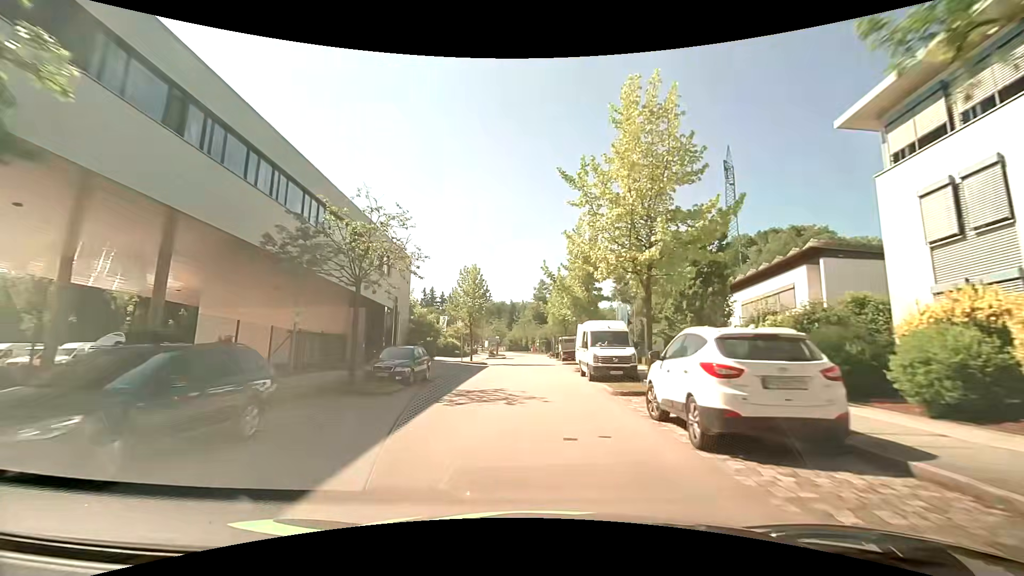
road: residential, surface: asphalt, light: Day
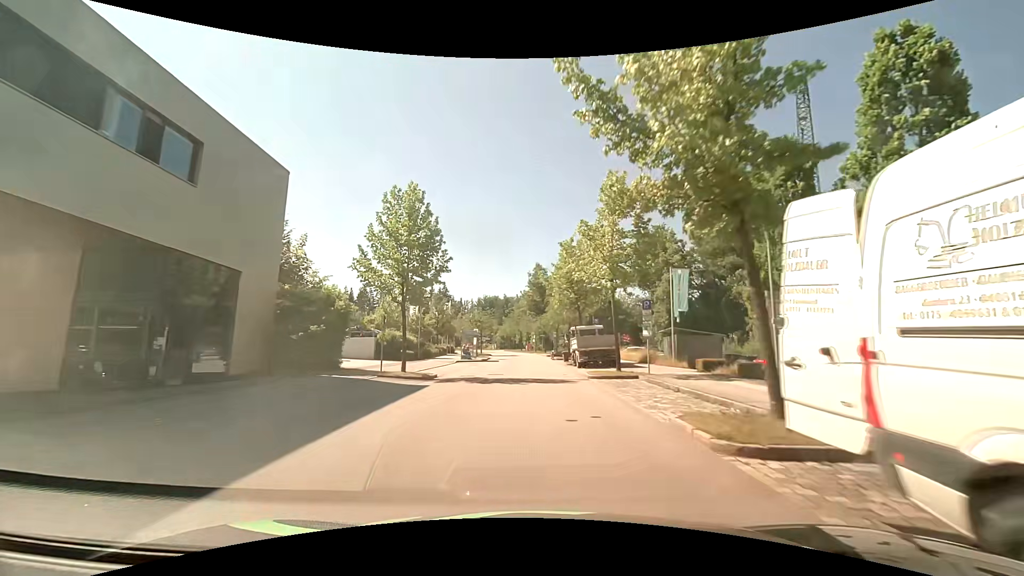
(0.0, +22.3) m; 0°
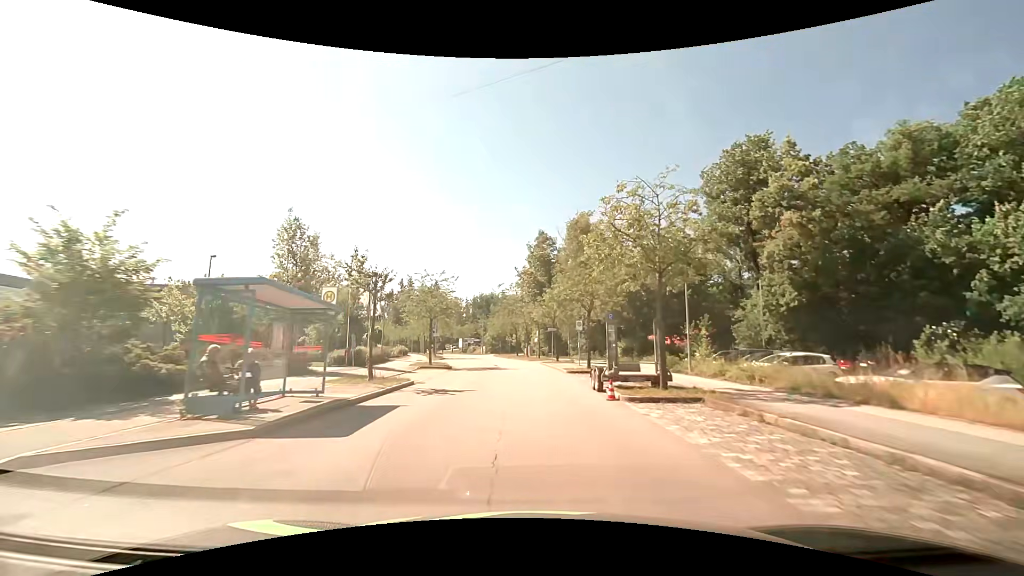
(0.0, +35.7) m; 0°
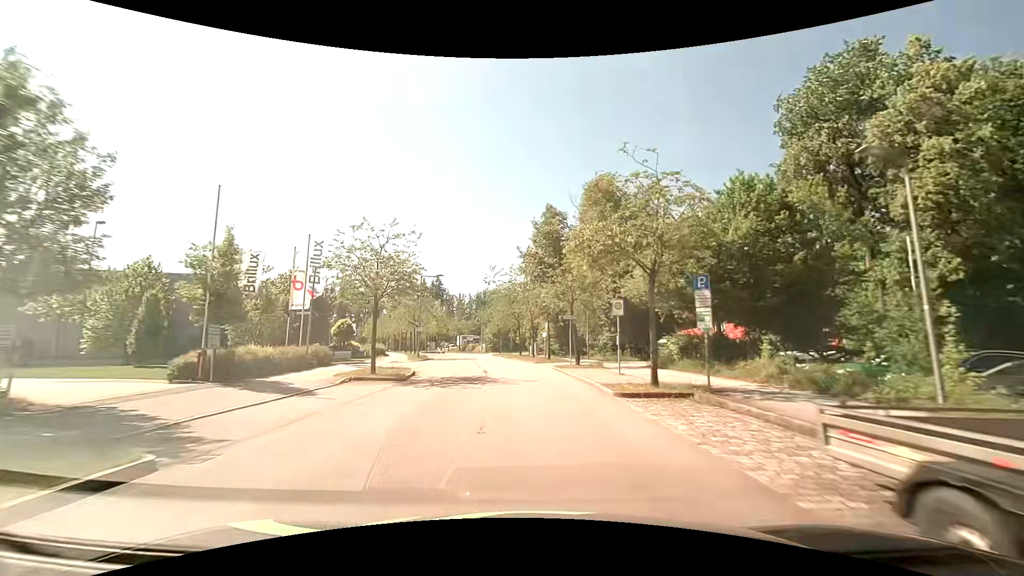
(-0.1, +13.8) m; -1°
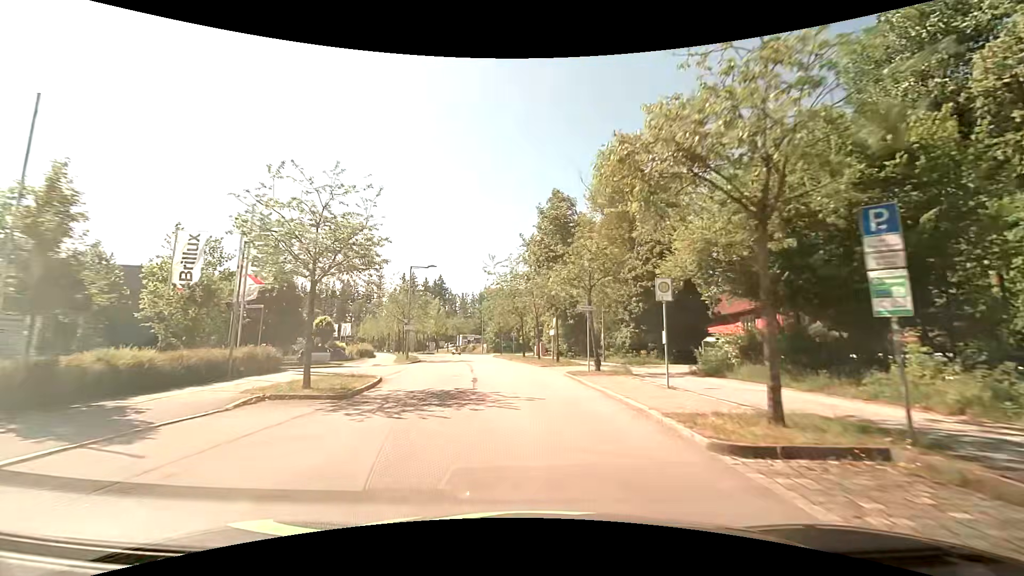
(0.0, +6.7) m; 0°
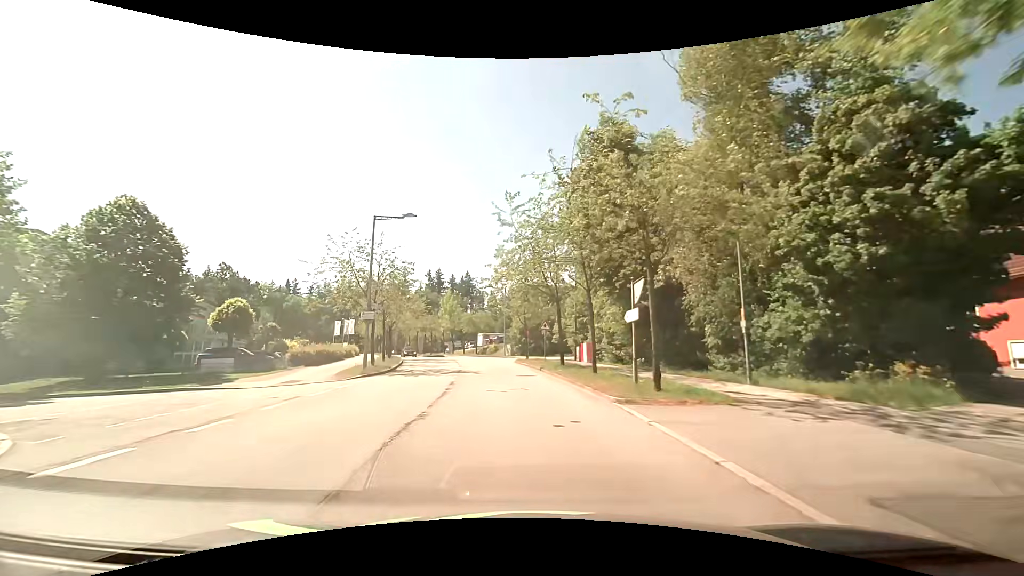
(-0.6, +19.6) m; -4°
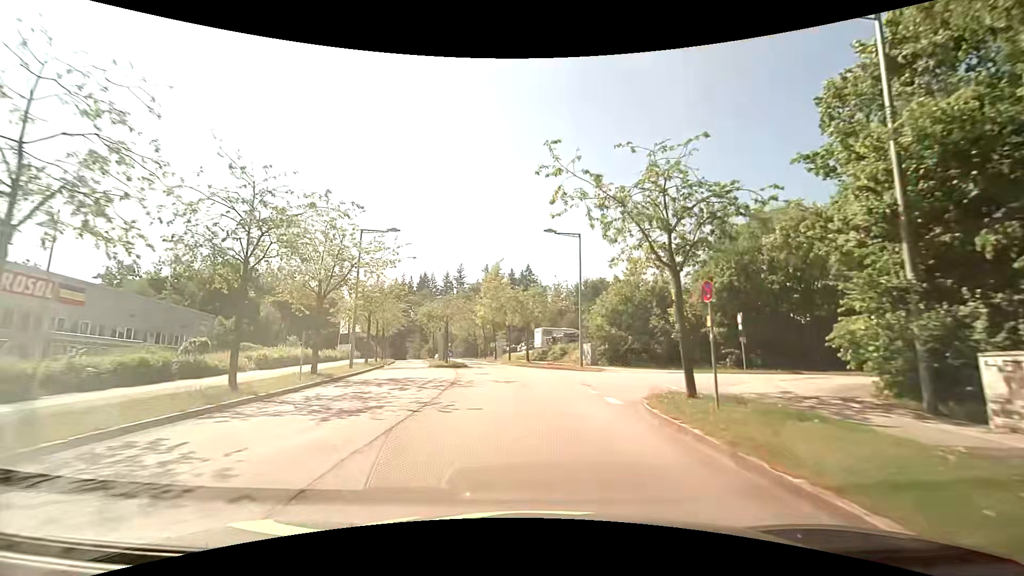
(-2.2, +32.2) m; -7°
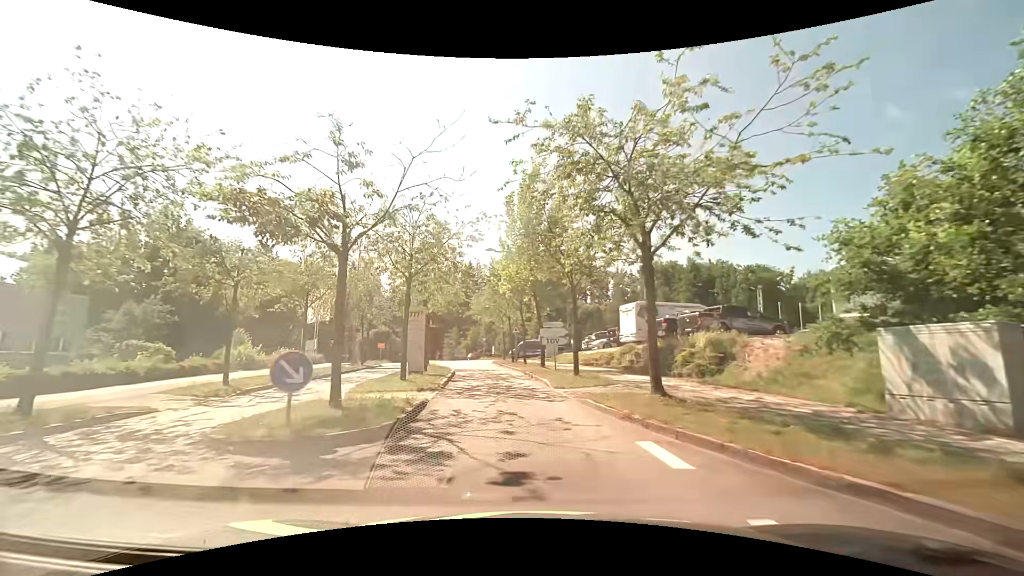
(-1.6, +29.7) m; -7°
